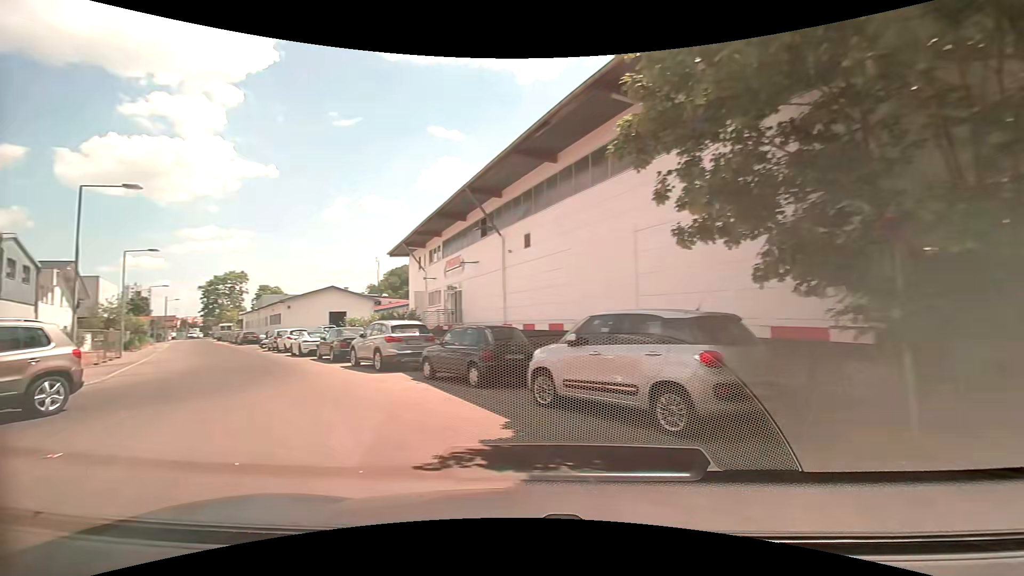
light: Day
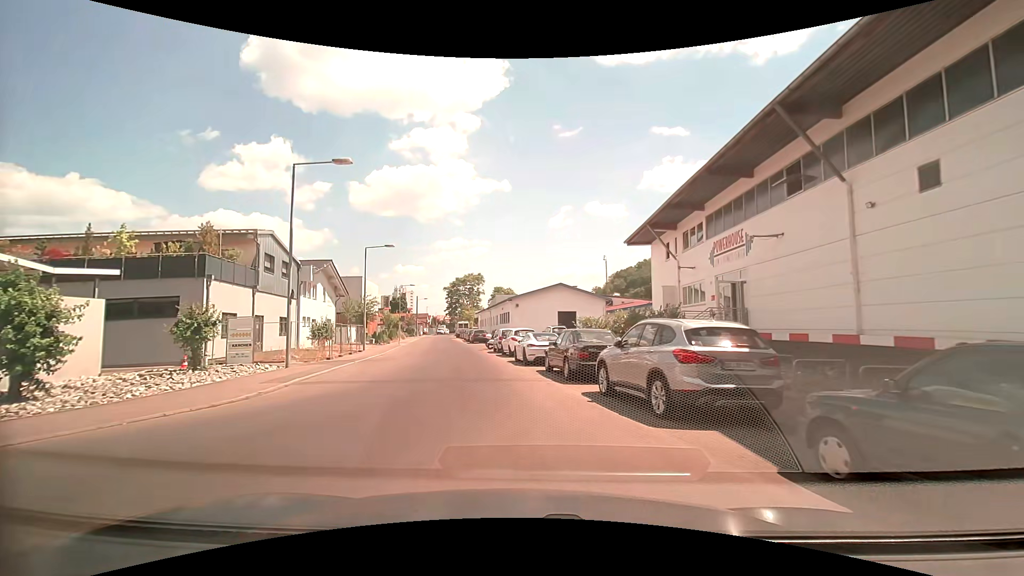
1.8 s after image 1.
(-2.7, +7.7) m; -29°
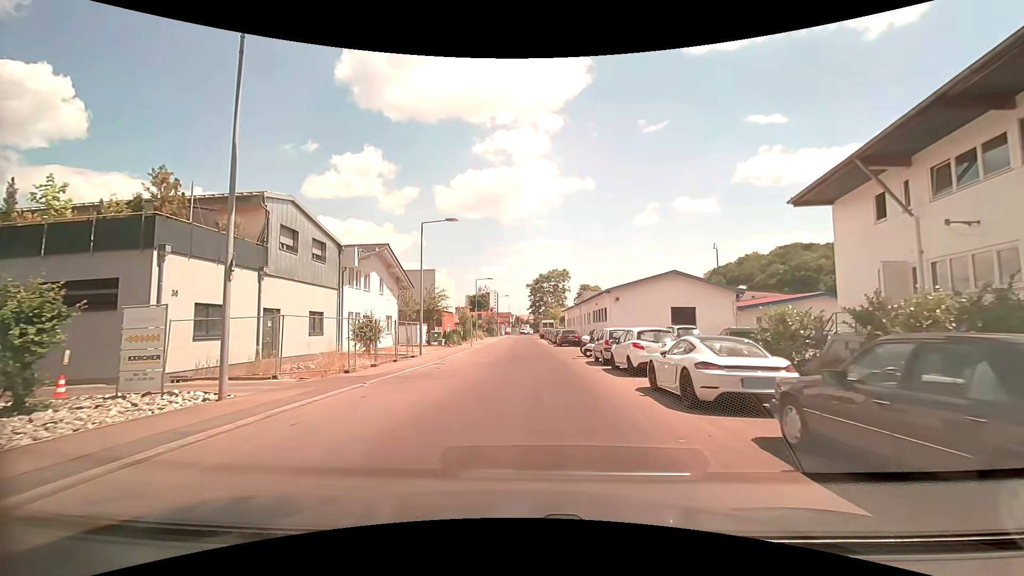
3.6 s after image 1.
(-0.9, +10.4) m; -9°
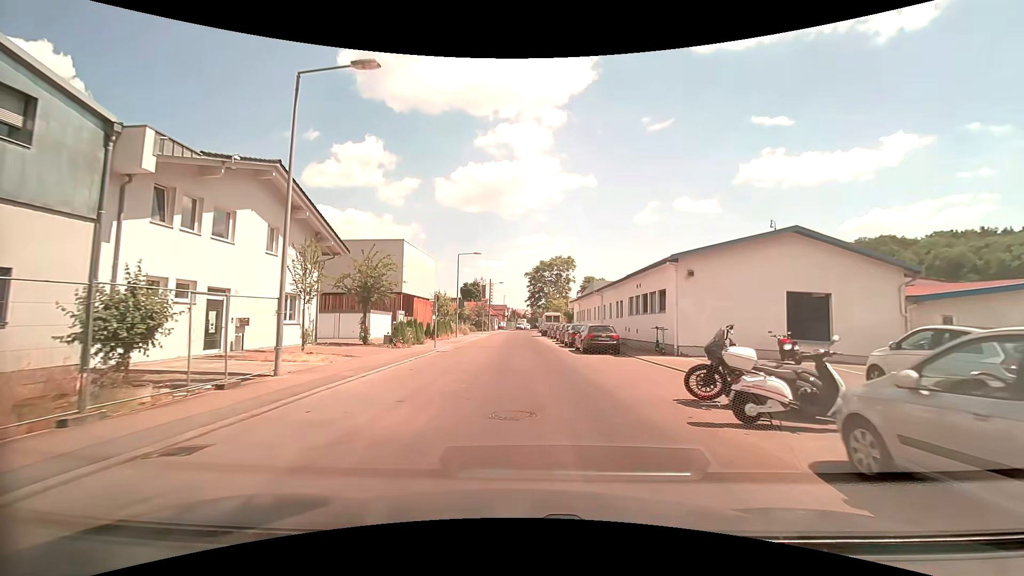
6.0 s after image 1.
(-0.2, +17.8) m; 0°
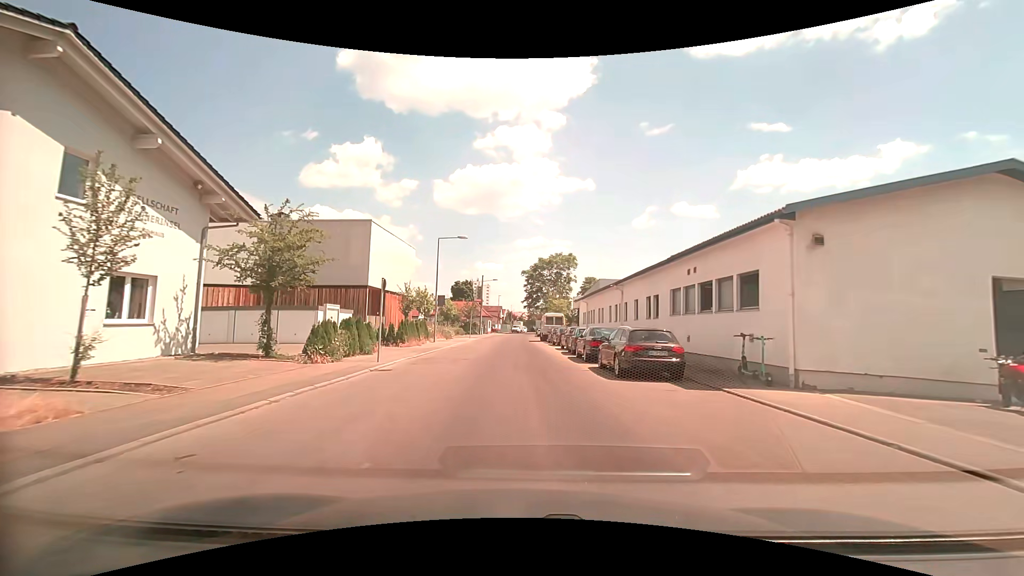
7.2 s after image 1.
(+0.1, +10.0) m; 0°
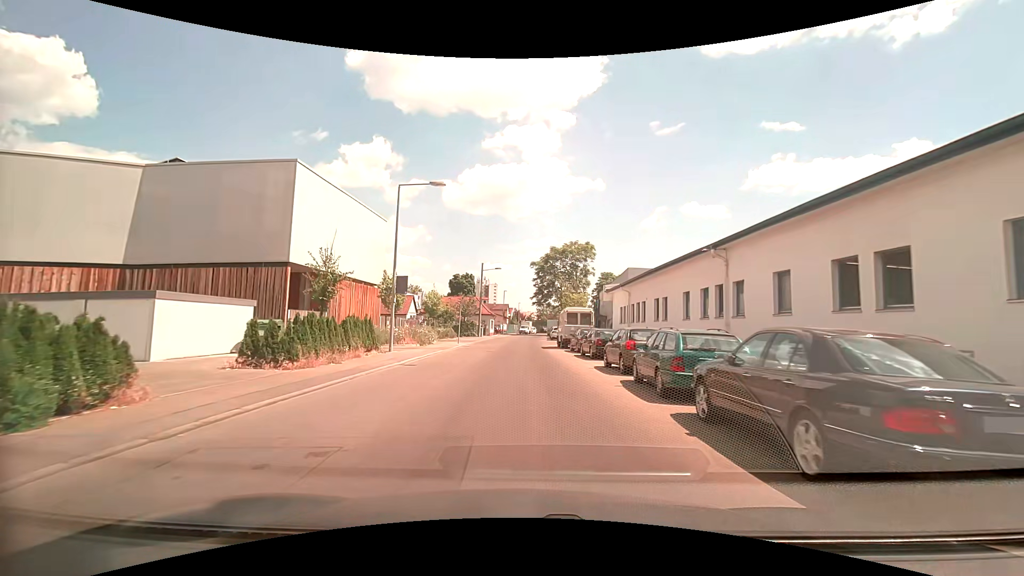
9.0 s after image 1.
(-0.1, +15.1) m; 0°
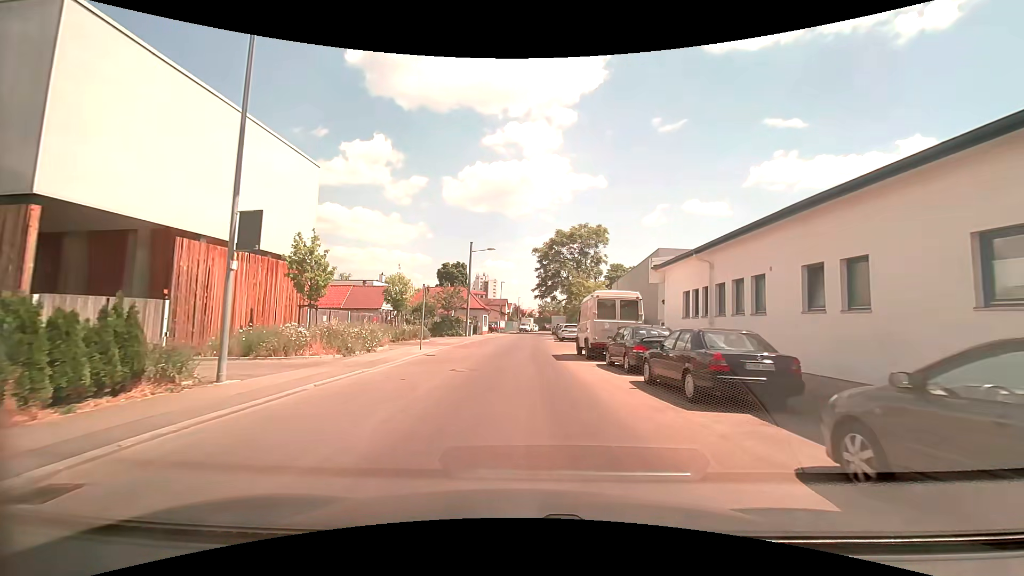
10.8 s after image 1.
(-0.1, +13.5) m; 0°
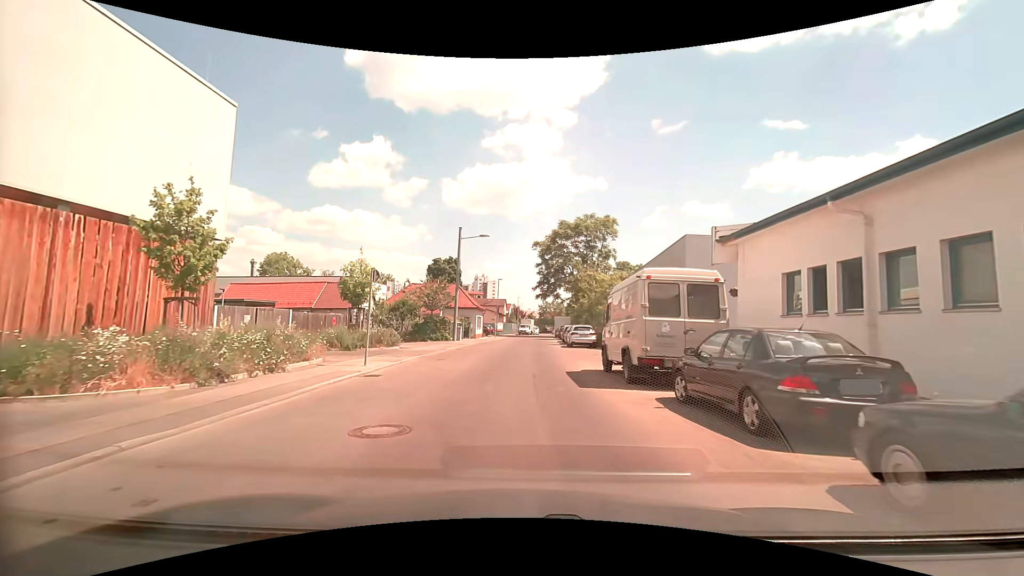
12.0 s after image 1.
(0.0, +8.0) m; 0°
